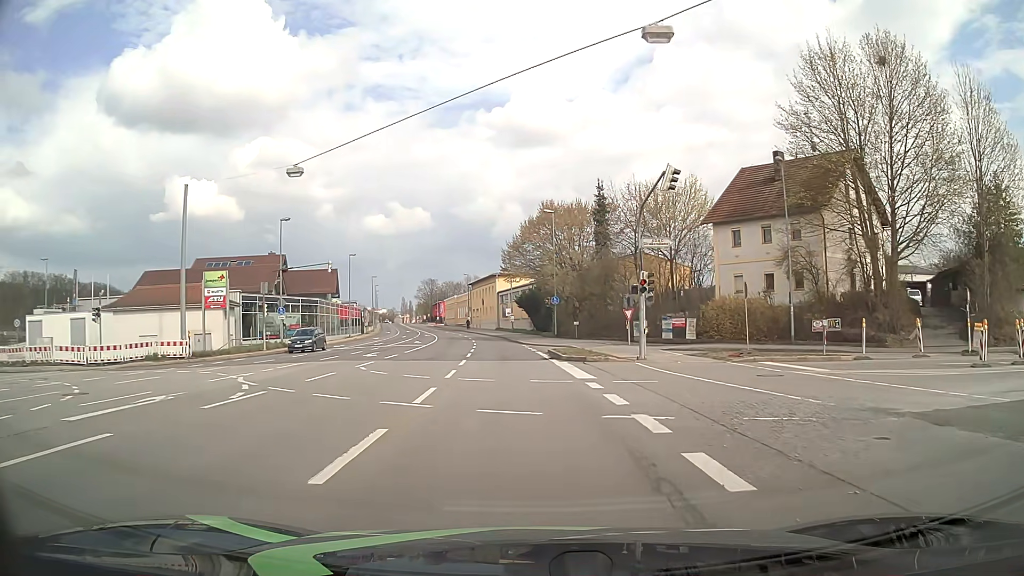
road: primary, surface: asphalt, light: Day
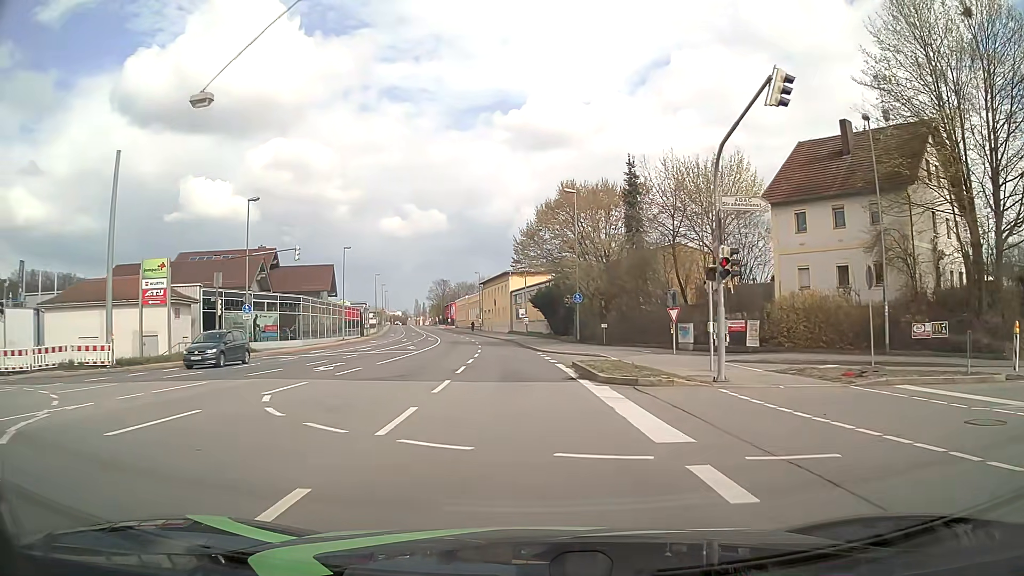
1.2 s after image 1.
(-0.1, +9.6) m; -1°
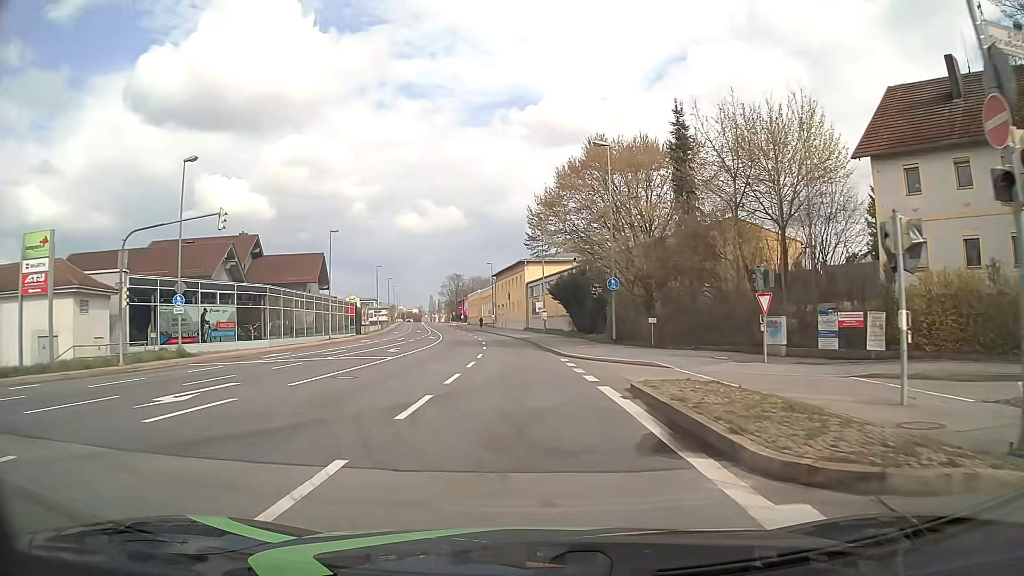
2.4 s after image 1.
(-0.1, +11.3) m; -1°
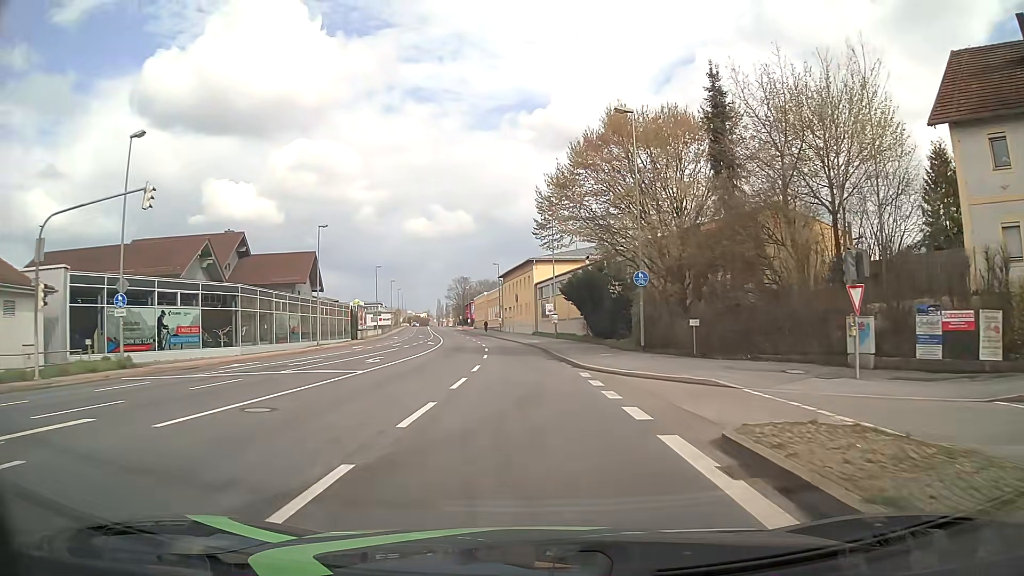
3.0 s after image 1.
(0.0, +6.2) m; -1°
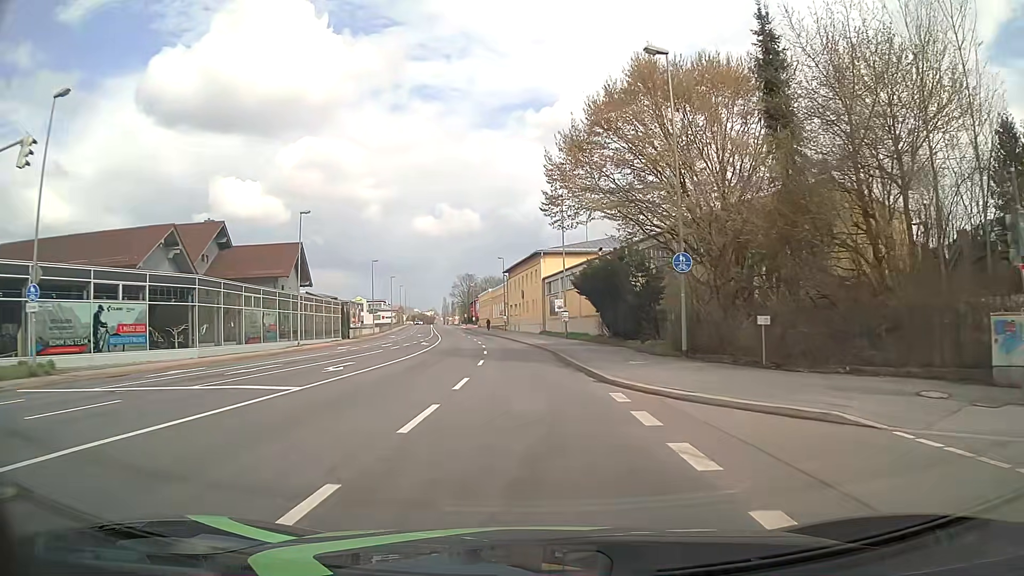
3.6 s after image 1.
(-0.1, +6.5) m; -1°
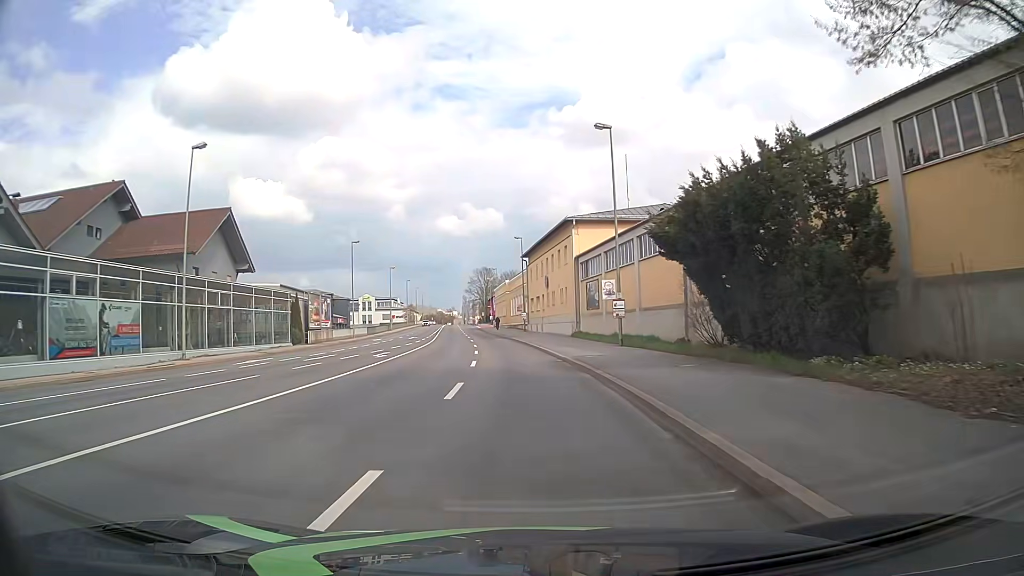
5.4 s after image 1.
(-0.4, +21.0) m; -2°
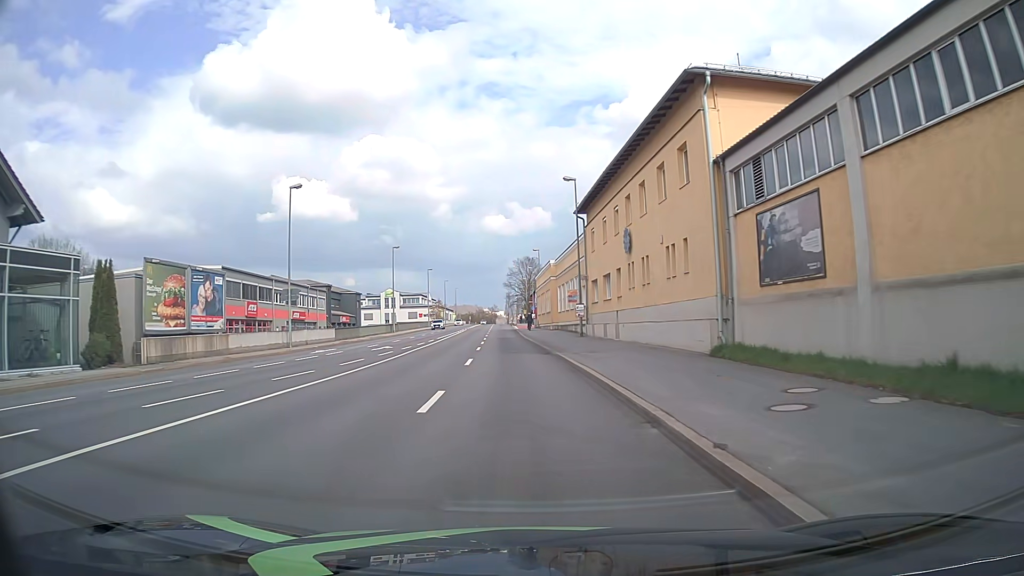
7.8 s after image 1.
(-0.9, +29.4) m; -4°
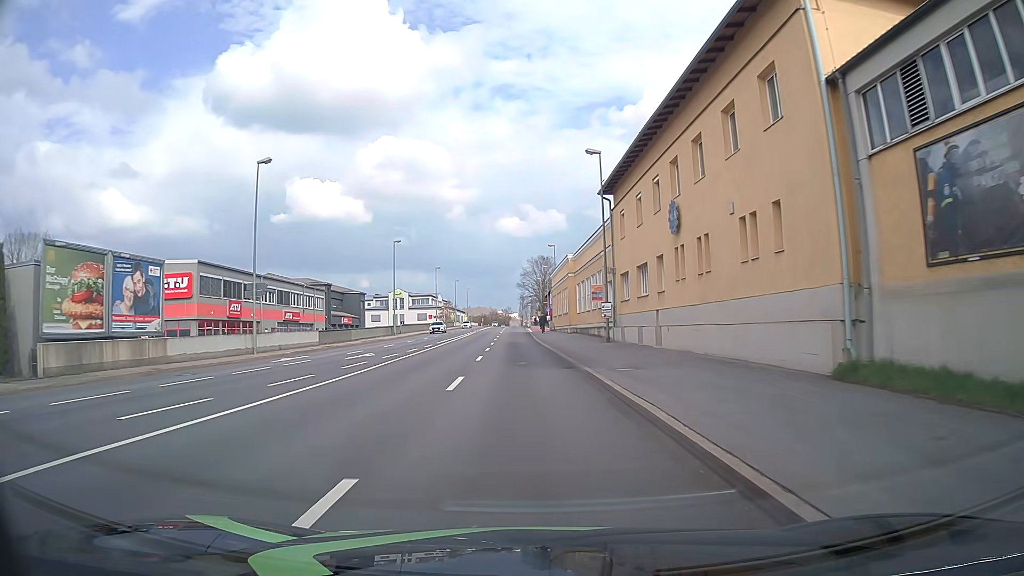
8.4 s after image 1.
(-0.1, +7.5) m; -2°
(0, +10) (0, +20) (-1, +30) (-1, +40) (-1, +50) (-2, +60) (-2, +70) (-2, +80) (-3, +90) (-3, +100) m
